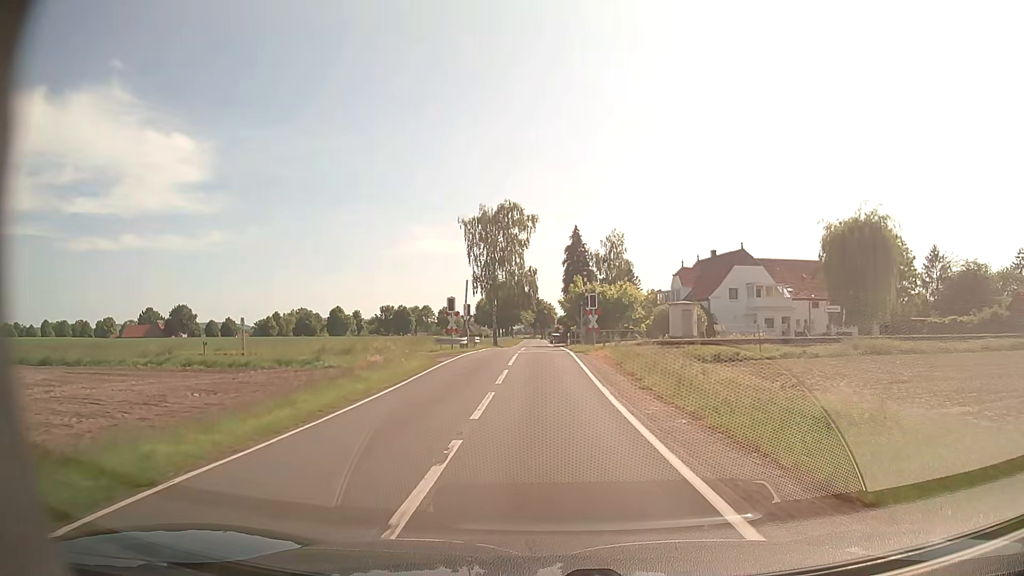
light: Day
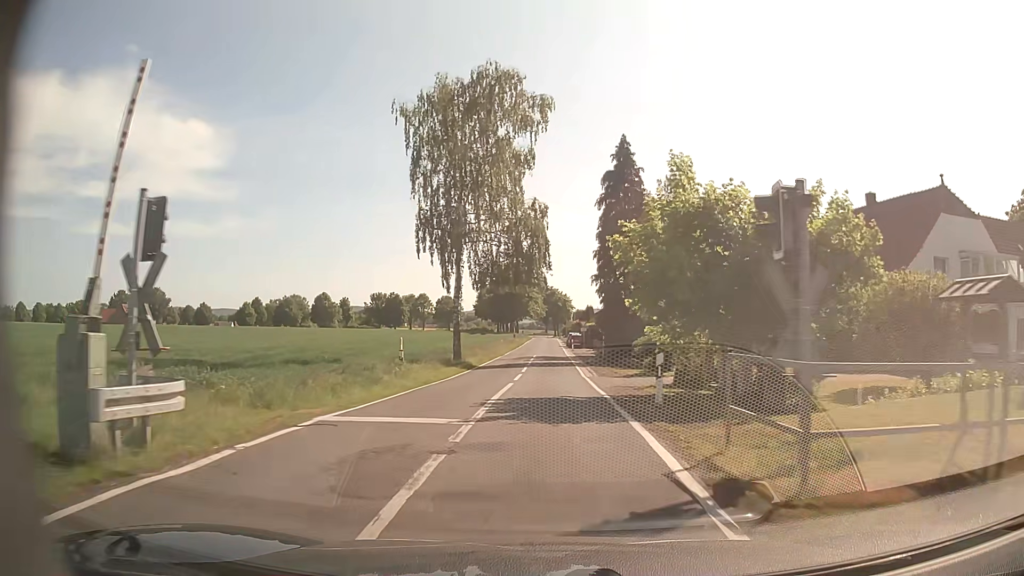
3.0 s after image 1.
(-0.2, +37.2) m; -1°
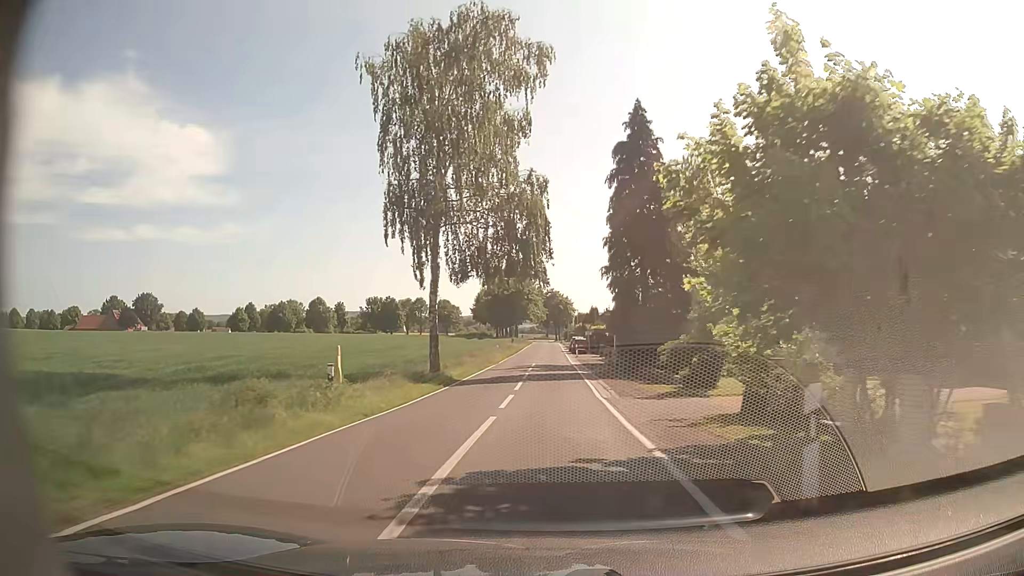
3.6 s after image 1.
(0.0, +7.3) m; 0°
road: tertiary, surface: asphalt
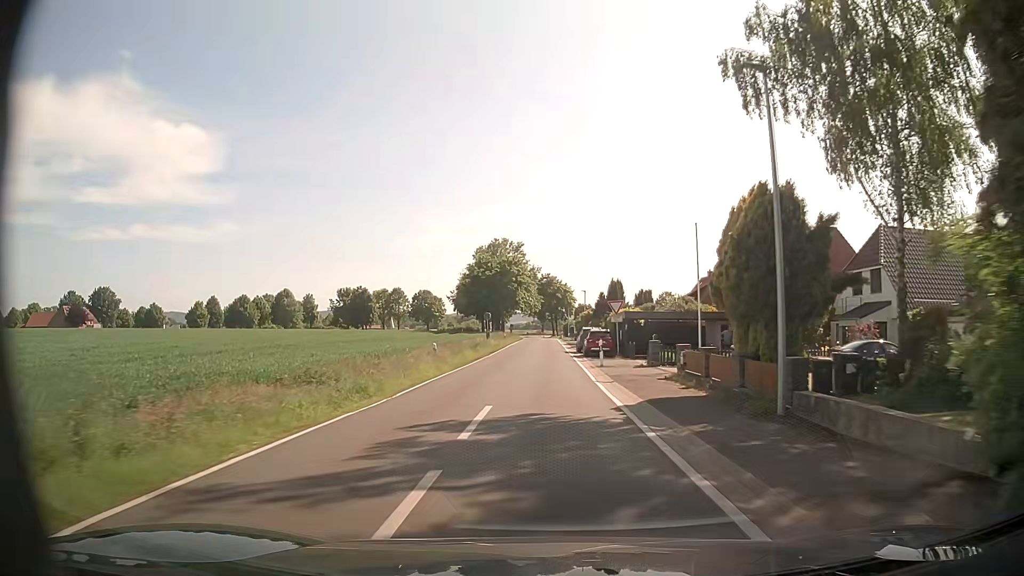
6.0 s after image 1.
(+0.2, +30.7) m; 0°
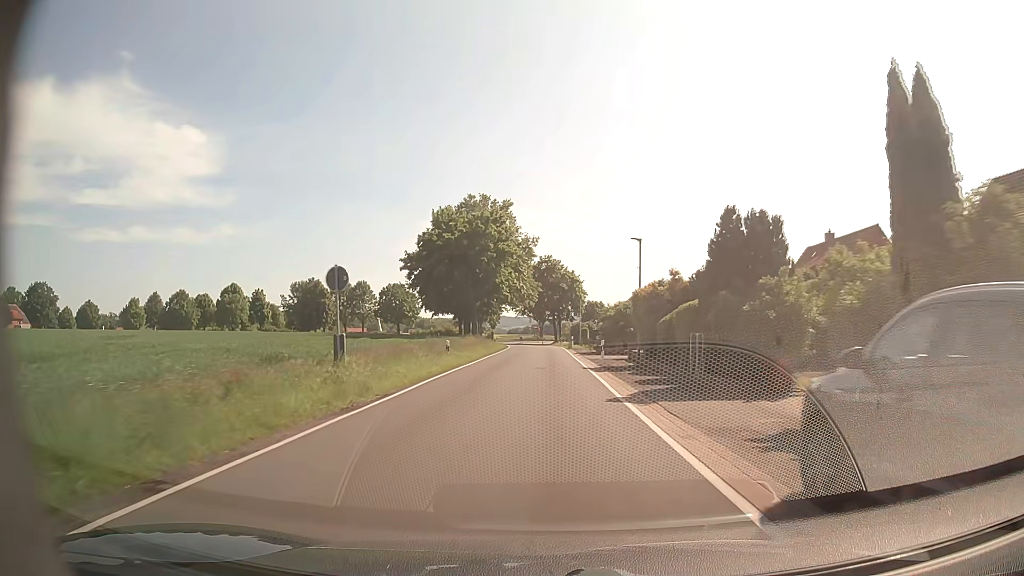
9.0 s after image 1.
(0.0, +42.0) m; 0°
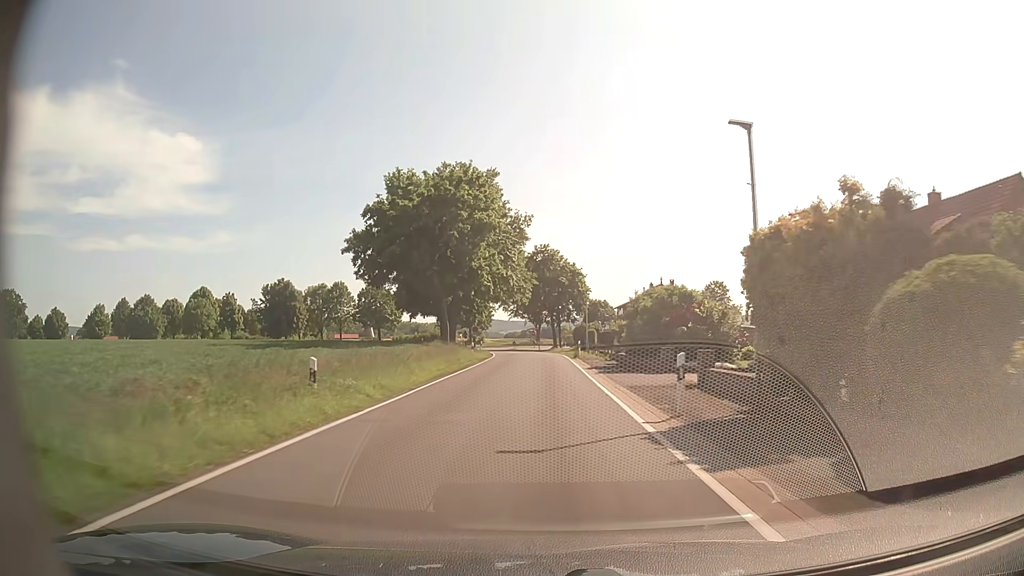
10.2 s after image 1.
(+0.1, +17.3) m; 0°
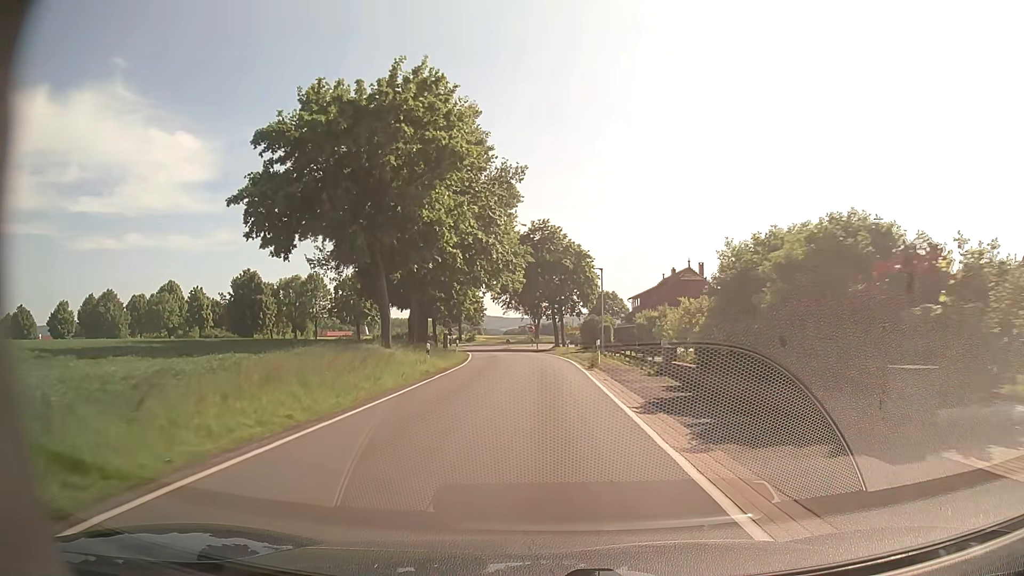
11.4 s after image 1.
(0.0, +17.3) m; 0°
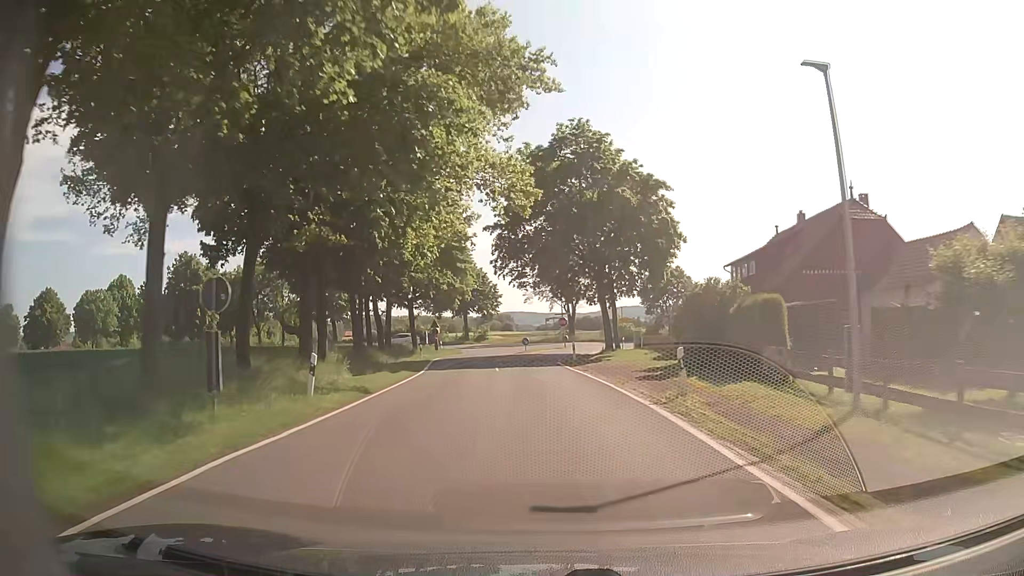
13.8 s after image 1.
(-0.6, +33.7) m; -3°
(0, +10) (0, +20) (-1, +30) (-1, +40) (+1, +50) (+5, +59) (+13, +64) (+23, +64) (+32, +60) (+42, +56) m
